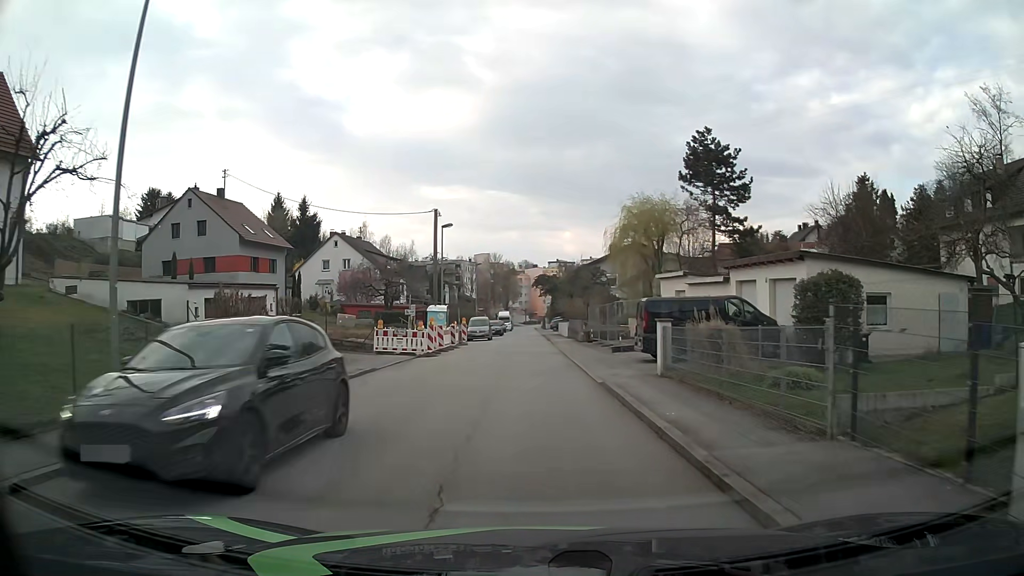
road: residential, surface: asphalt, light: Day
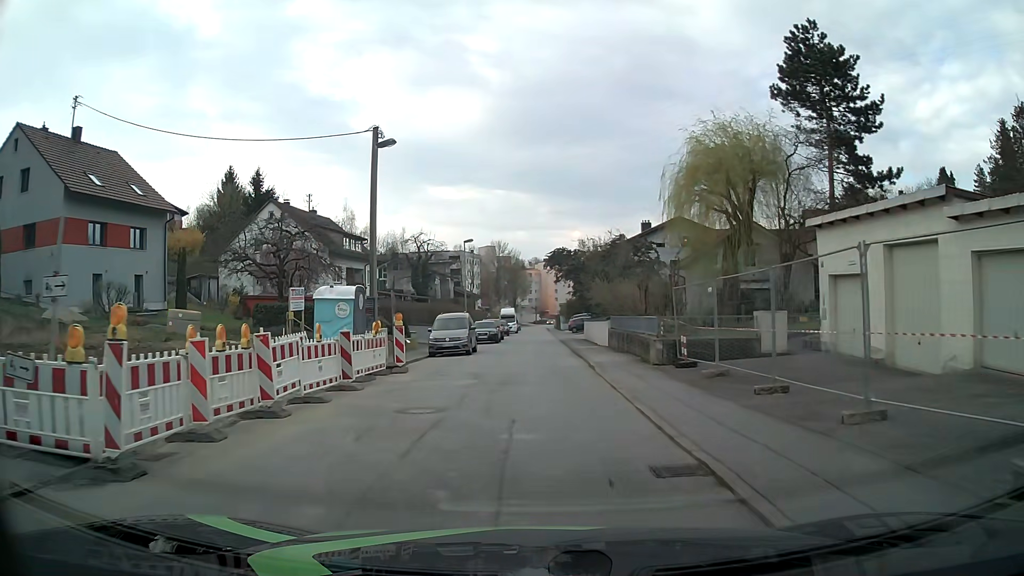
(-0.2, +22.4) m; -1°
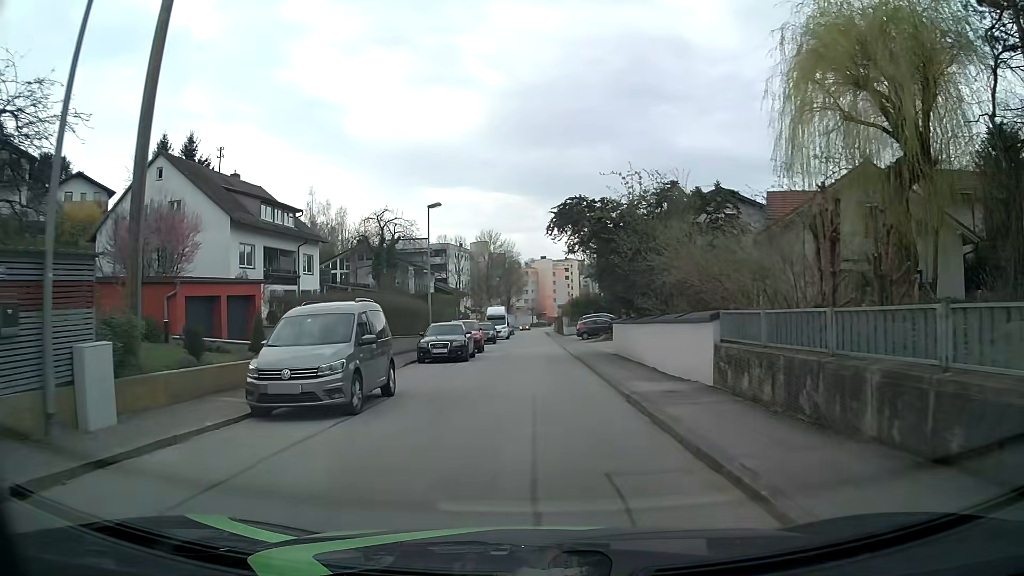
(+0.1, +18.0) m; 0°
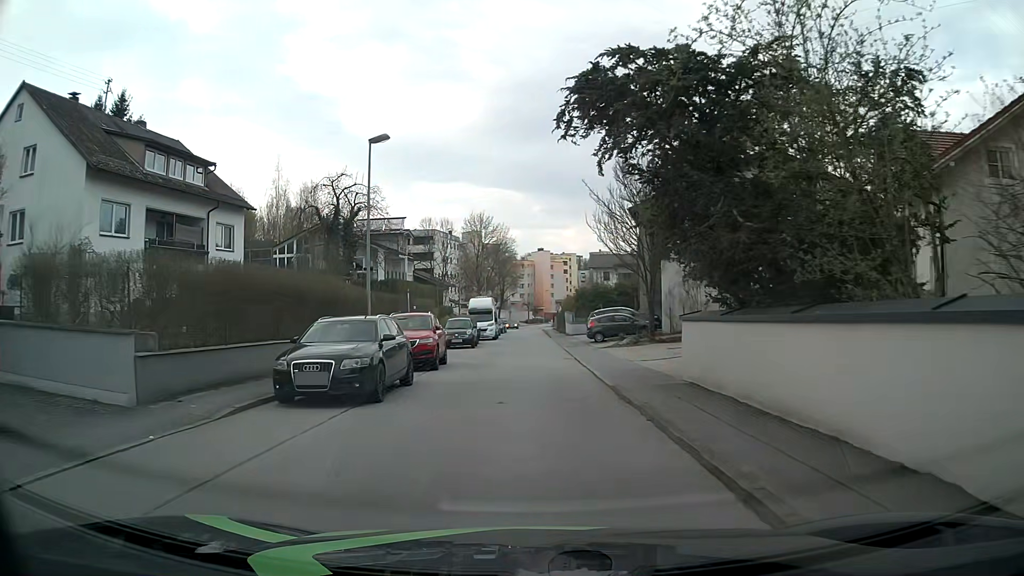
(+0.1, +13.5) m; 0°
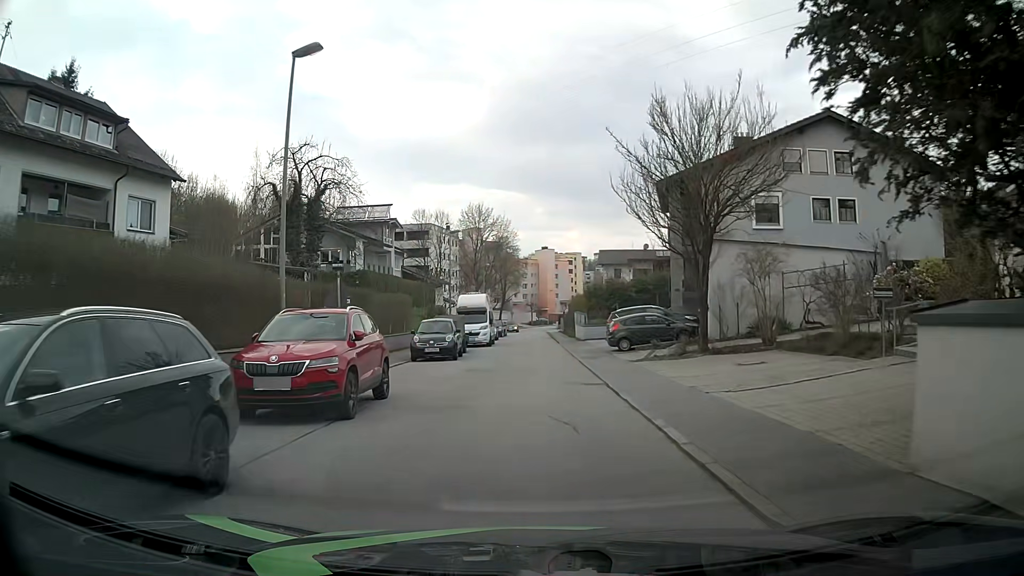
(0.0, +9.1) m; 0°
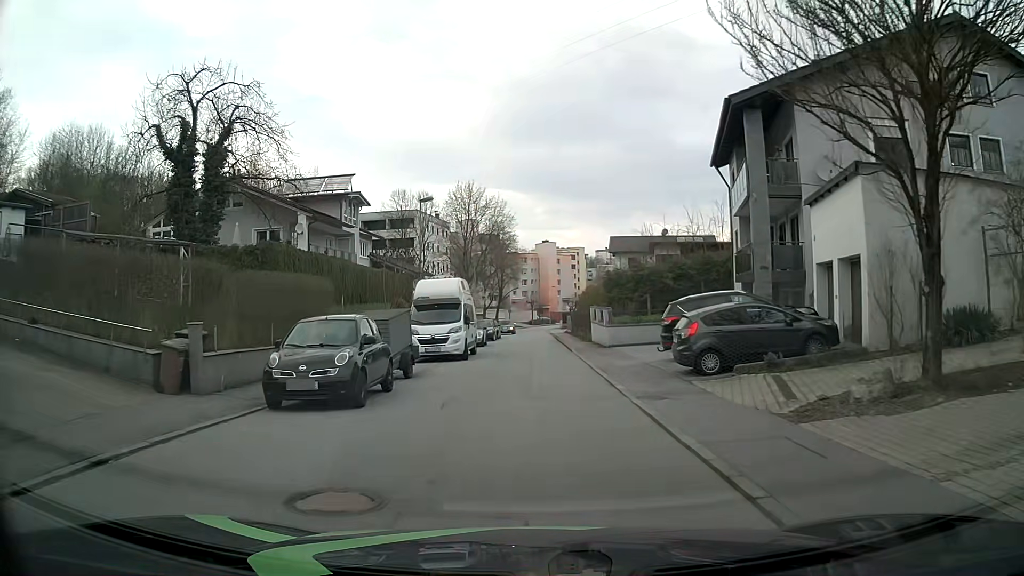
(-0.1, +13.6) m; -1°
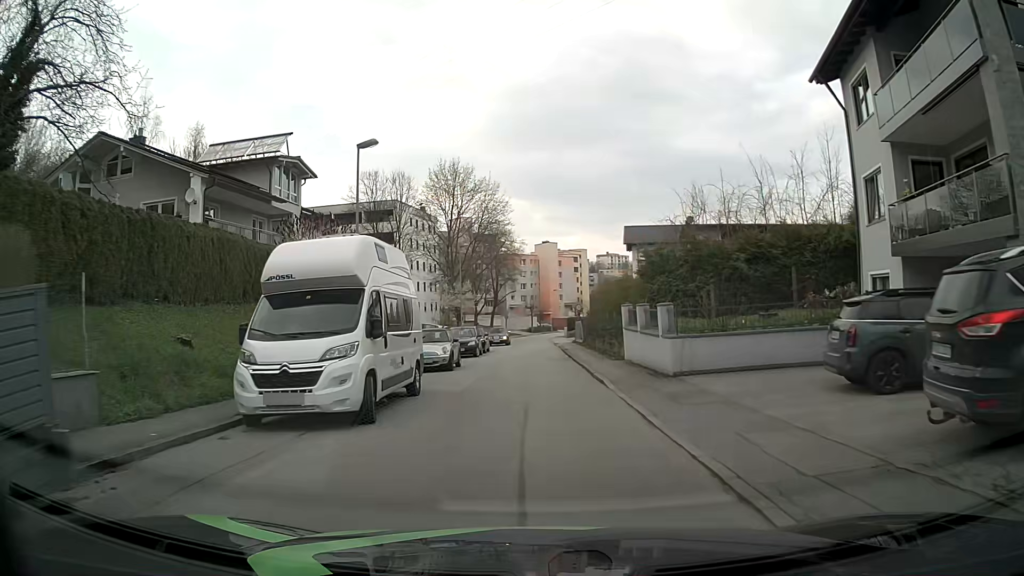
(+0.1, +13.5) m; +1°
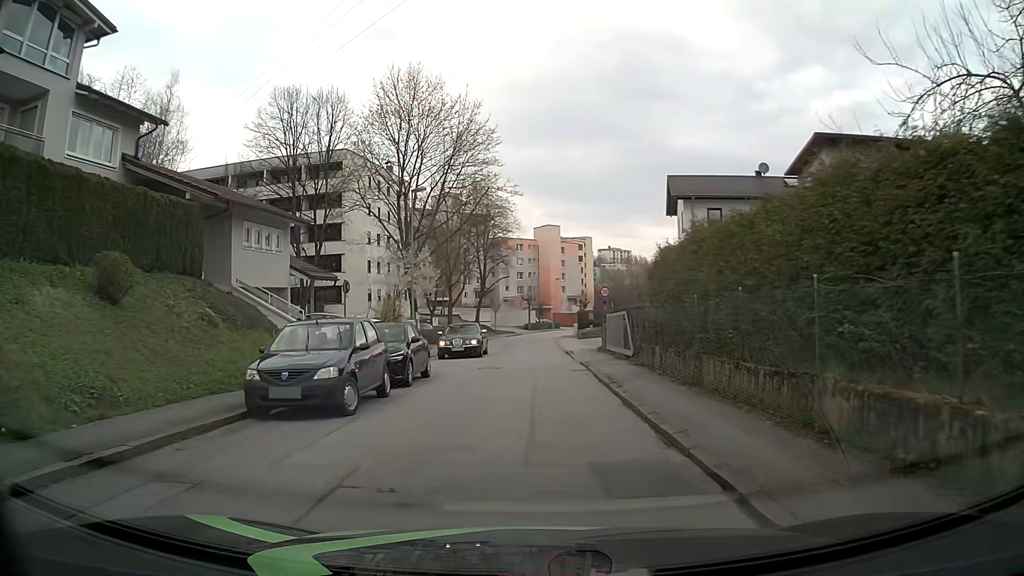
(-0.1, +22.5) m; -1°
(0, +10) (0, +20) (0, +30) (0, +40) (0, +50) (+1, +60) (+2, +70) (+3, +80) (+5, +90) (+7, +99) m
